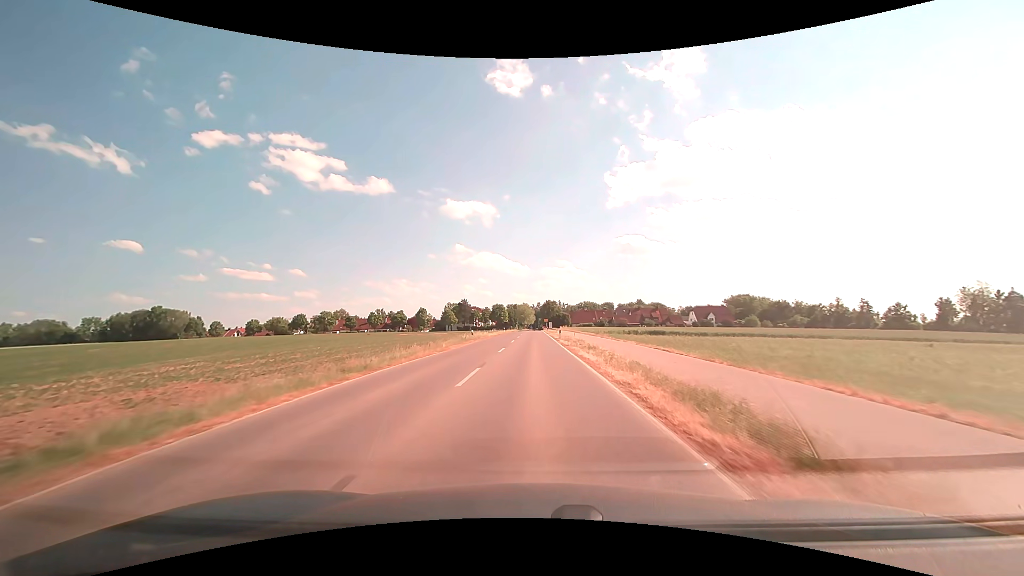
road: secondary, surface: asphalt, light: Day
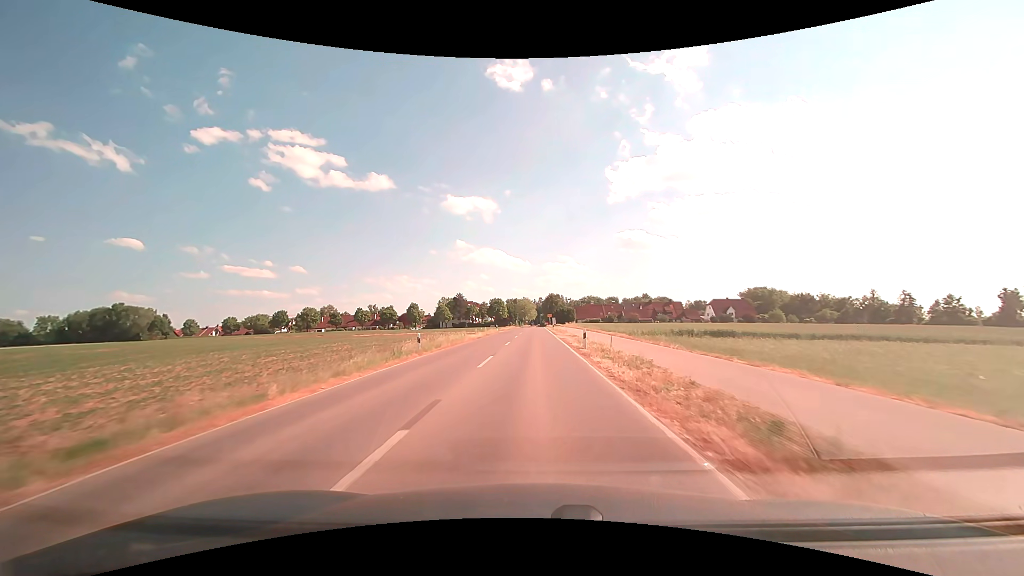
(0.0, +20.4) m; 0°
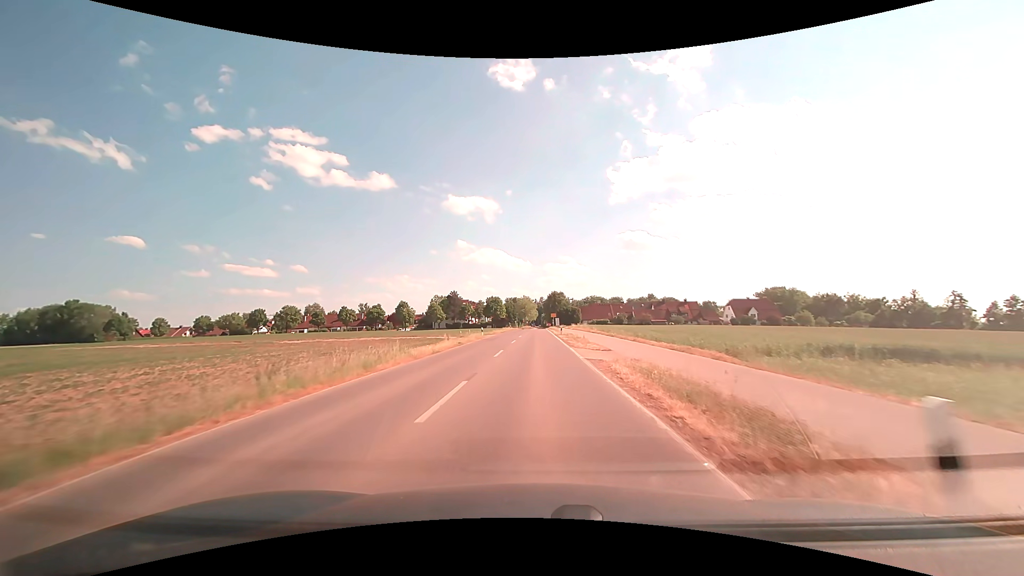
(0.0, +19.4) m; 0°
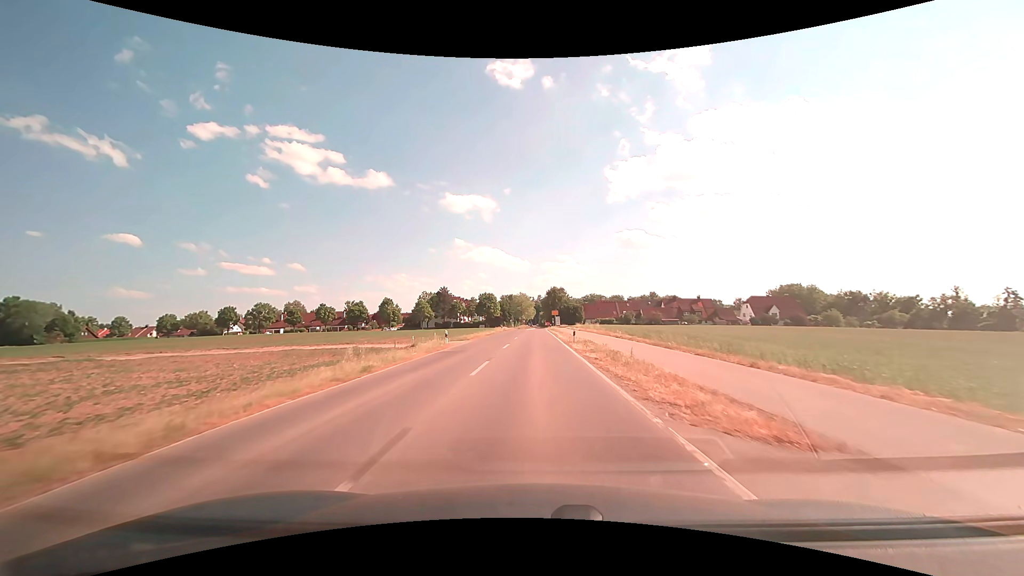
(0.0, +18.4) m; 0°
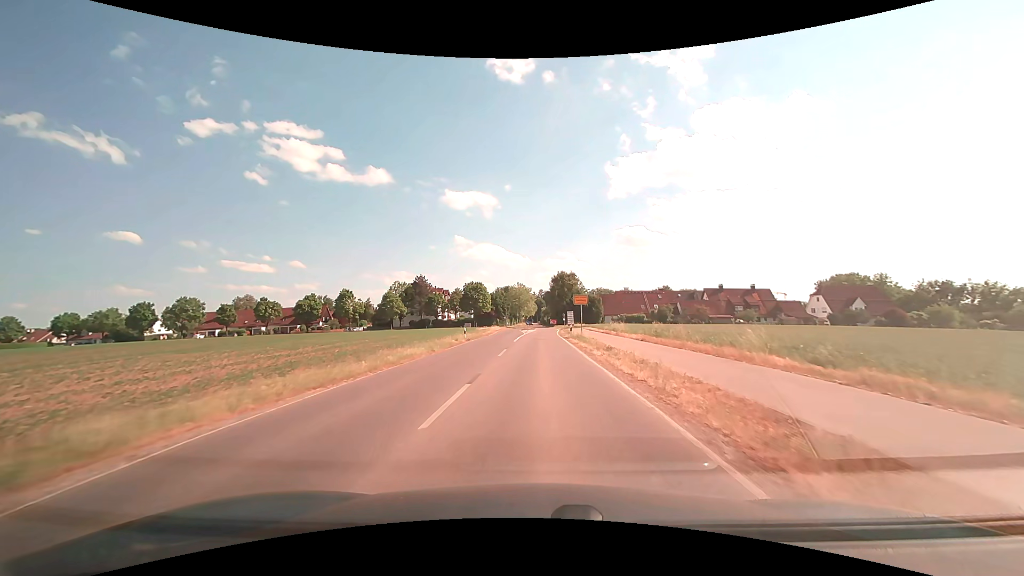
(0.0, +41.9) m; 0°
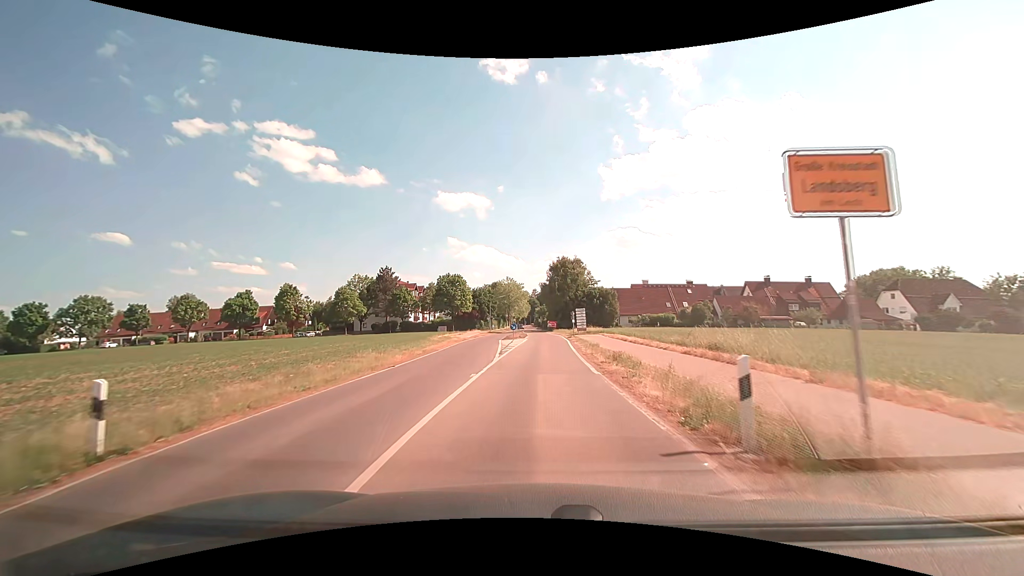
(+0.1, +30.0) m; +1°
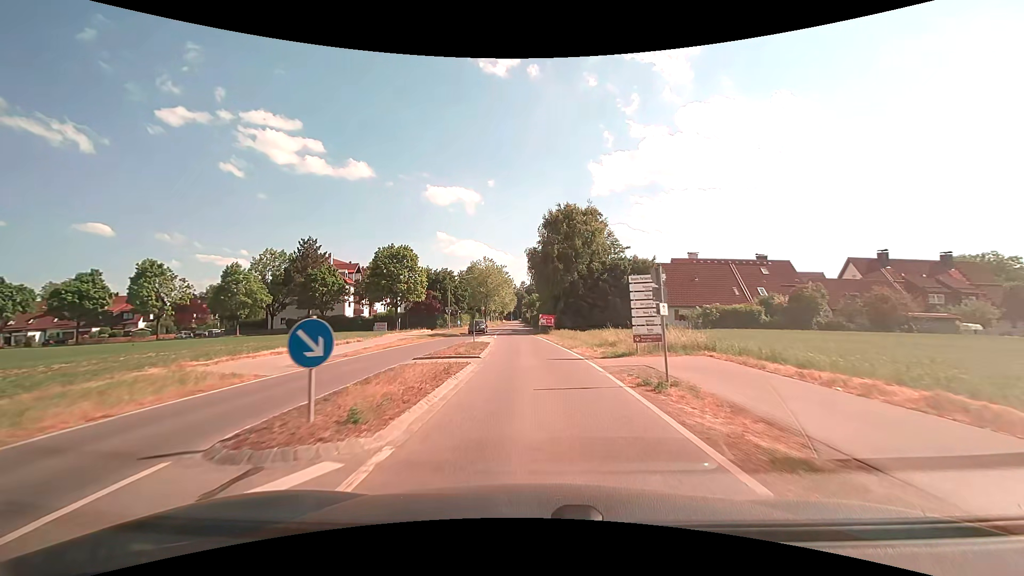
(+0.6, +37.6) m; +1°
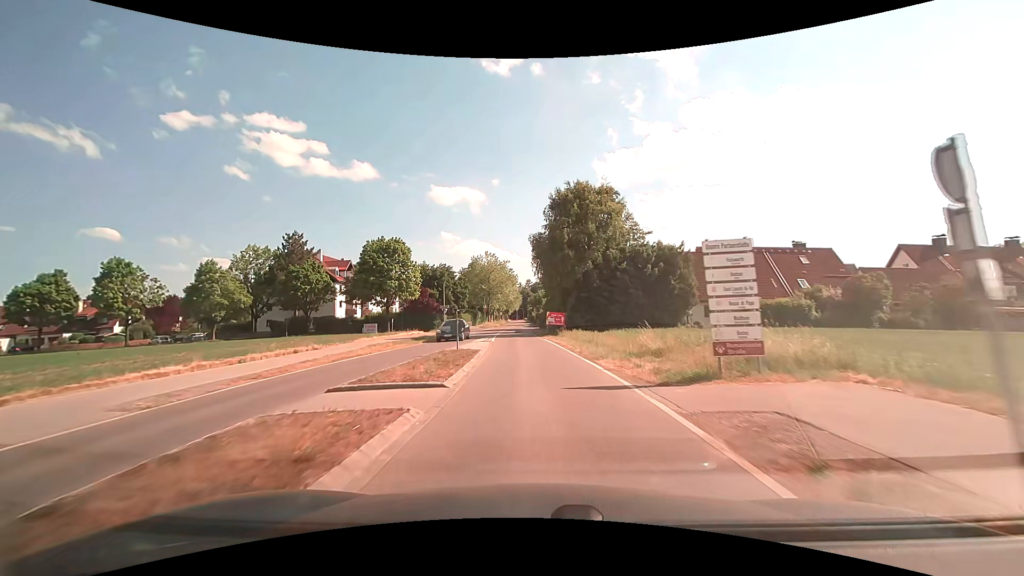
(0.0, +7.6) m; -1°
(0, +10) (0, +20) (-1, +30) (-2, +40) (-2, +50) (-2, +60) (-3, +70) (-3, +80) (-3, +90) (-3, +100) m
